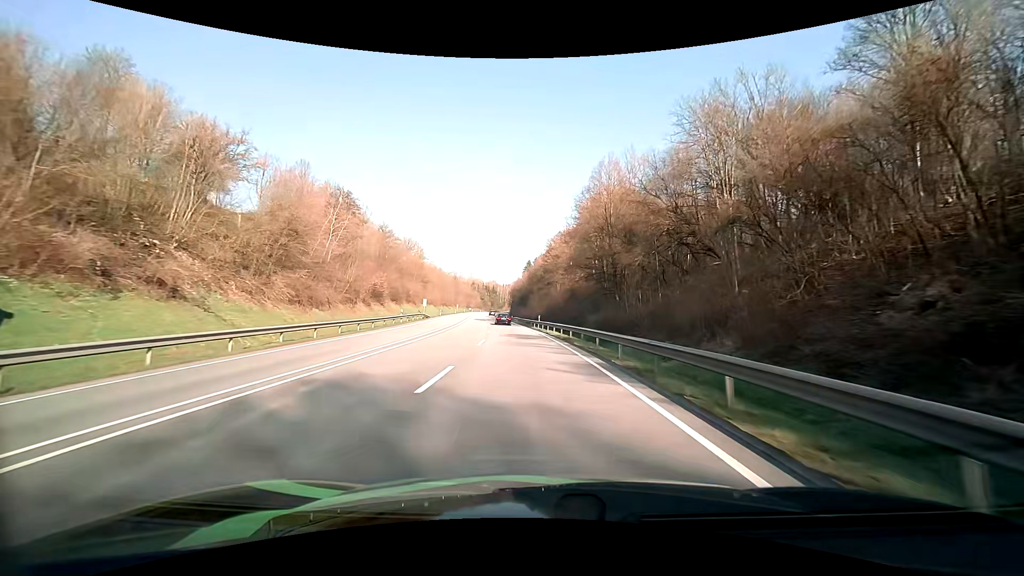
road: primary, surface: asphalt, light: Day
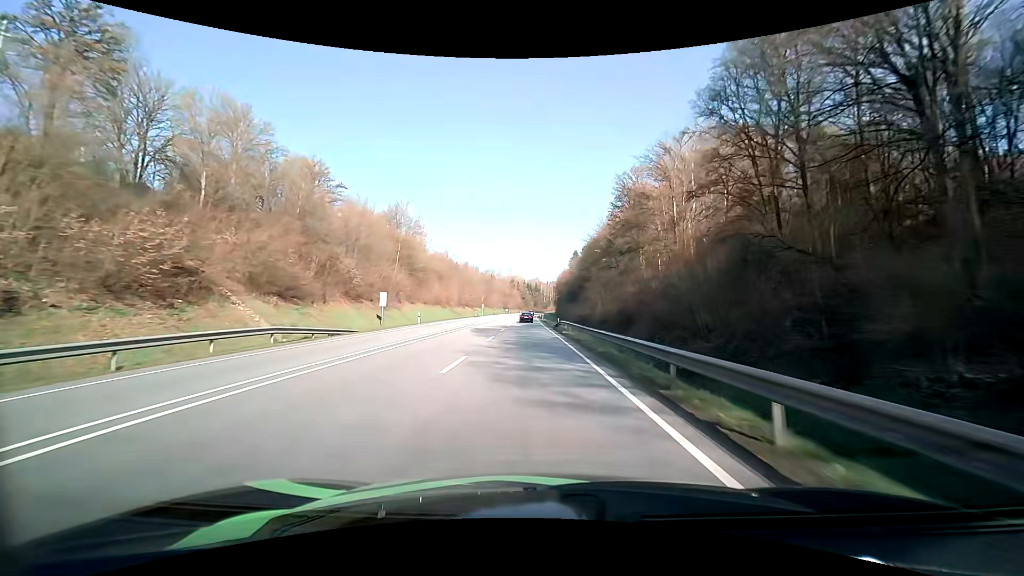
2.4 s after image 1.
(-2.3, +46.3) m; -5°
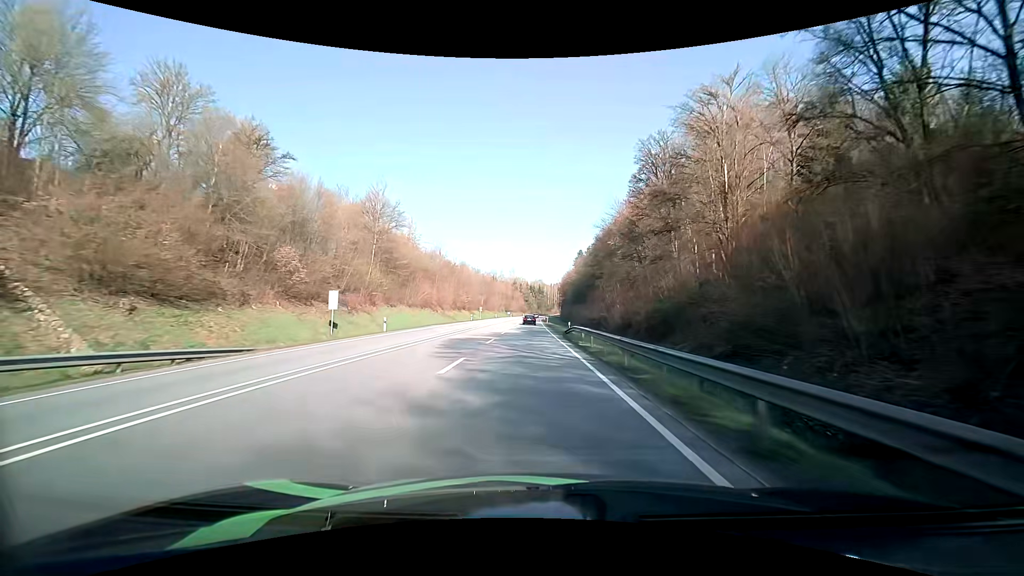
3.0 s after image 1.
(-0.1, +11.9) m; 0°
